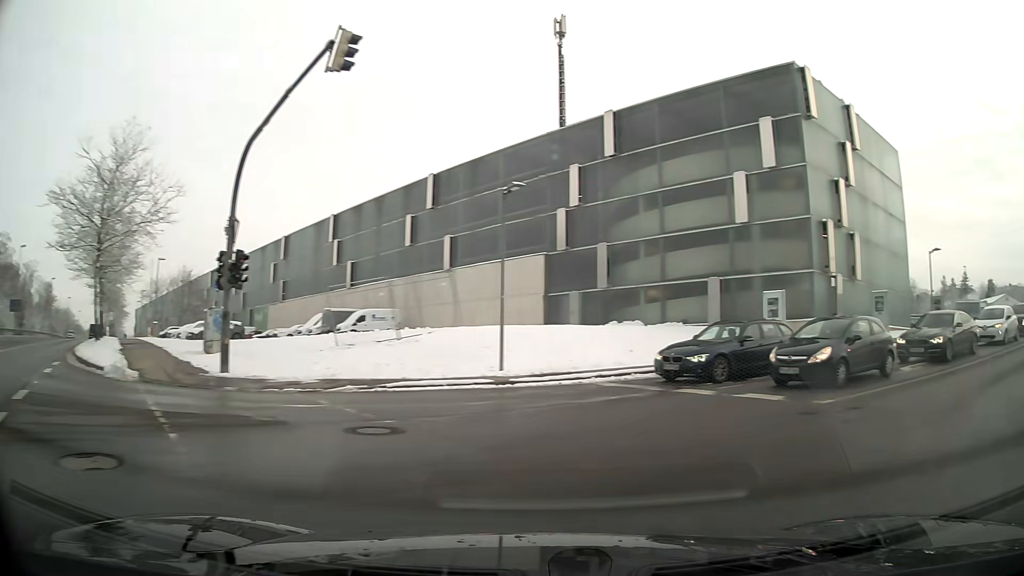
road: secondary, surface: asphalt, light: Day
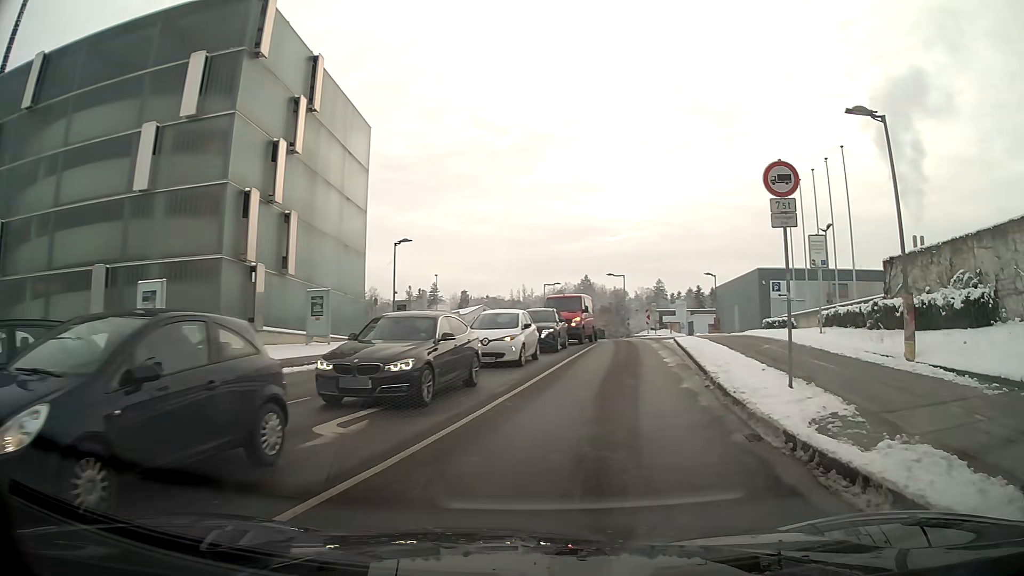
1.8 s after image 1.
(+4.3, +9.2) m; +41°
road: residential
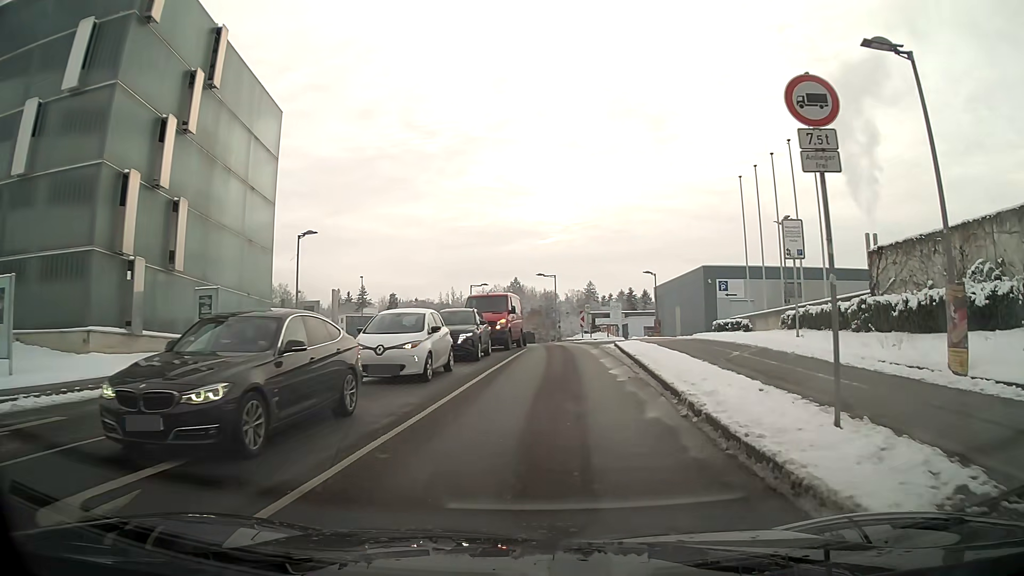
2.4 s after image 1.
(+0.2, +4.2) m; +5°
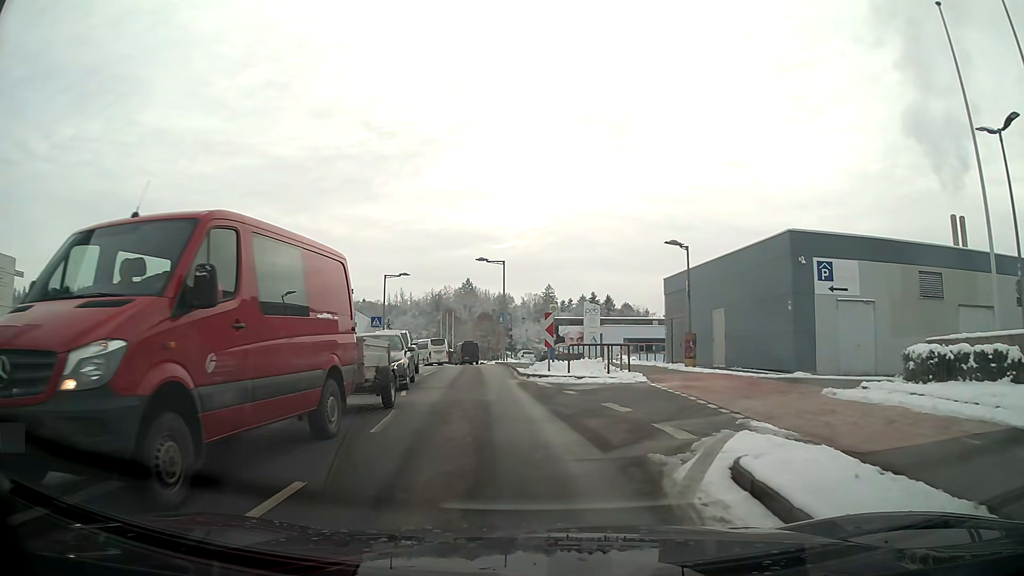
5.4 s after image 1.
(+0.8, +22.8) m; +3°
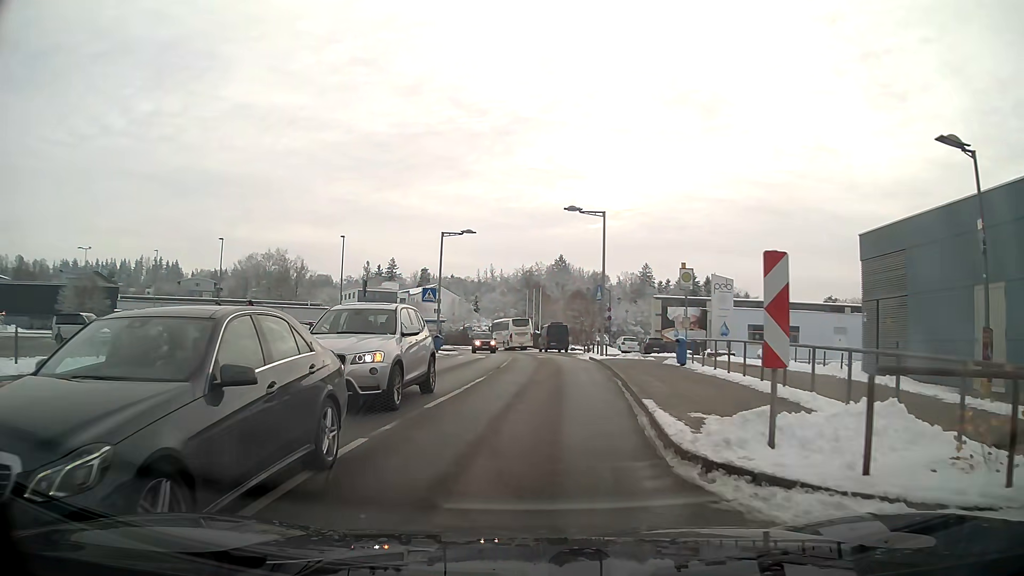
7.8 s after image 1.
(-0.8, +13.6) m; -8°
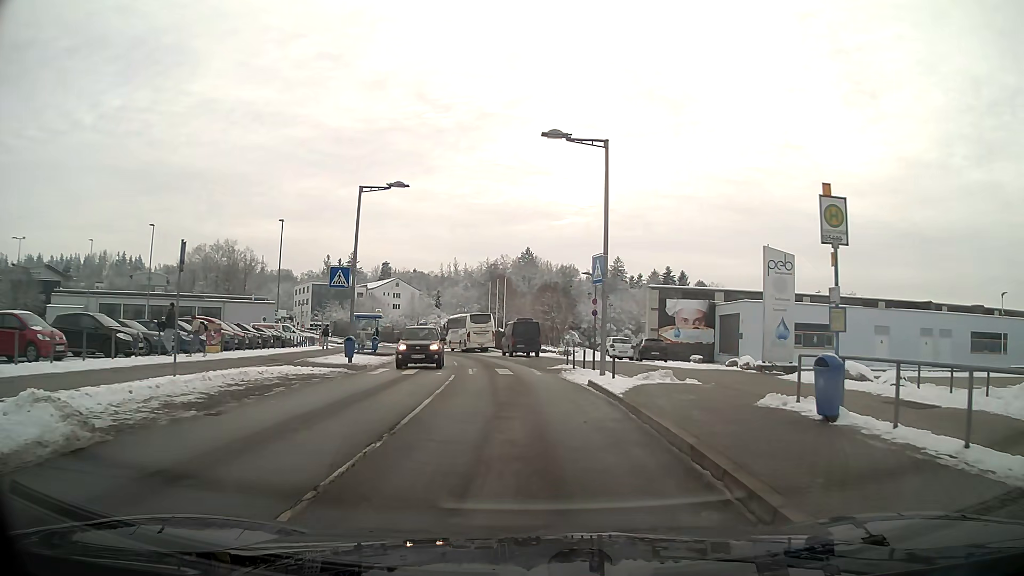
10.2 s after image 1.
(+0.3, +13.0) m; +3°
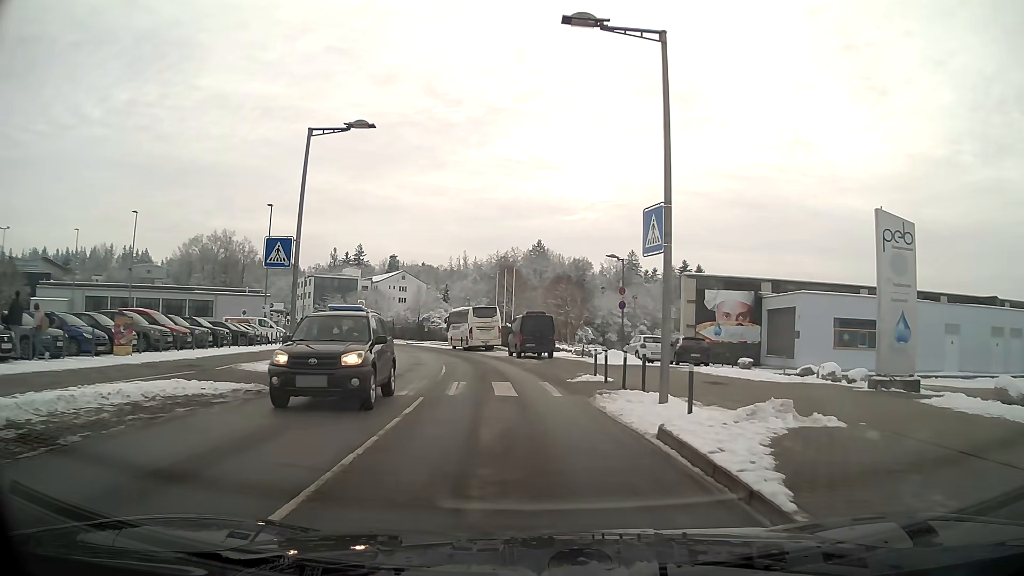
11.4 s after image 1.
(0.0, +7.8) m; -1°
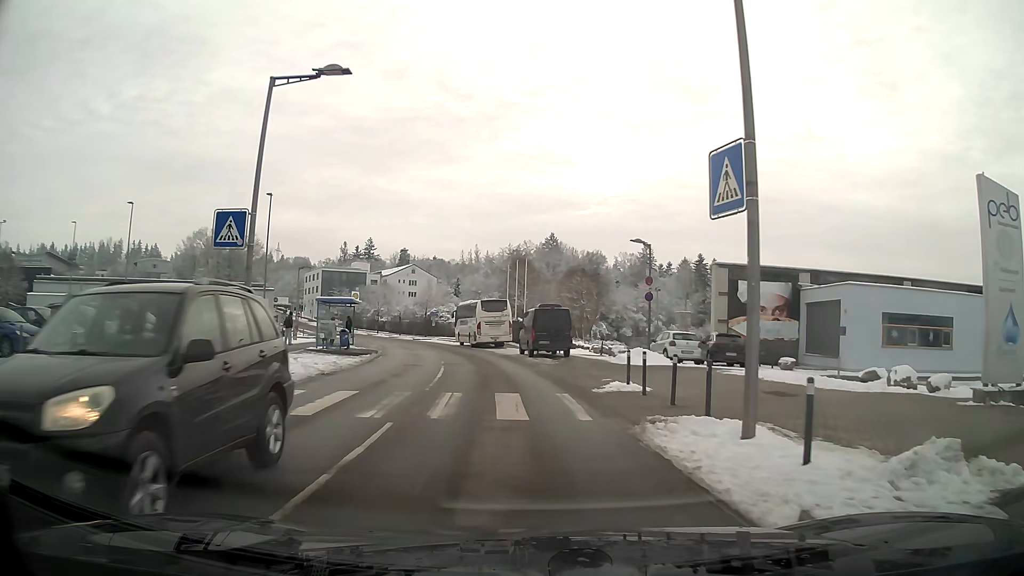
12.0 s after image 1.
(0.0, +4.1) m; -1°
(0, +10) (-1, +20) (-2, +30) (-4, +40) (-6, +49) (-9, +59) (-12, +69) (-15, +78) (-19, +87) (-23, +96) m
